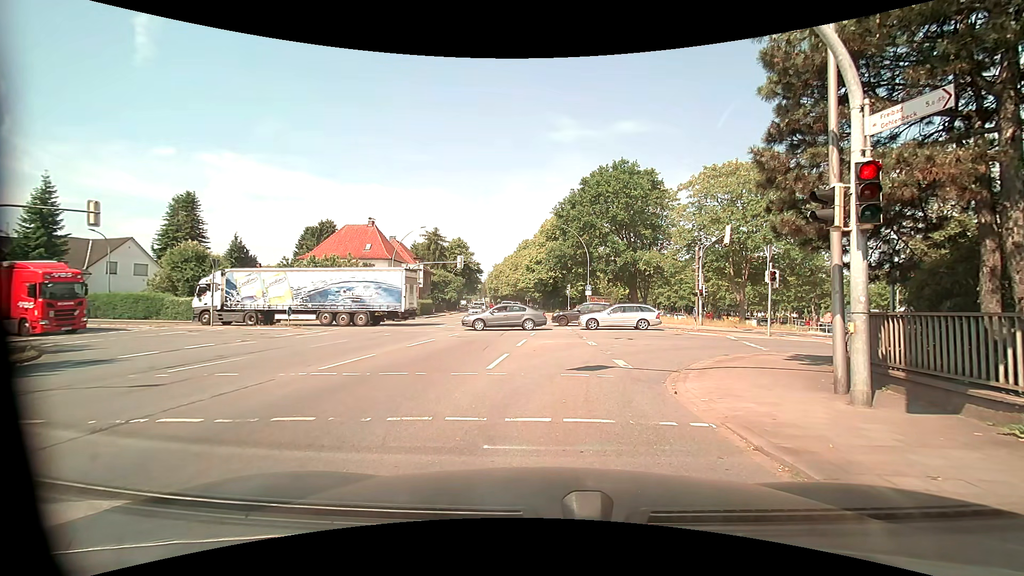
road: primary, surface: asphalt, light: Day
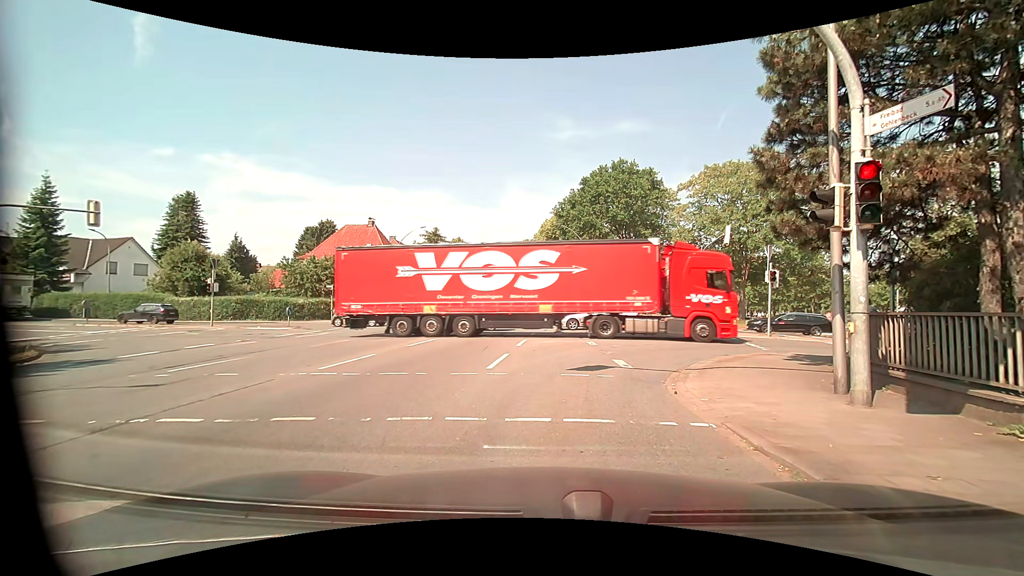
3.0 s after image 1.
(0.0, 0.0) m; 0°
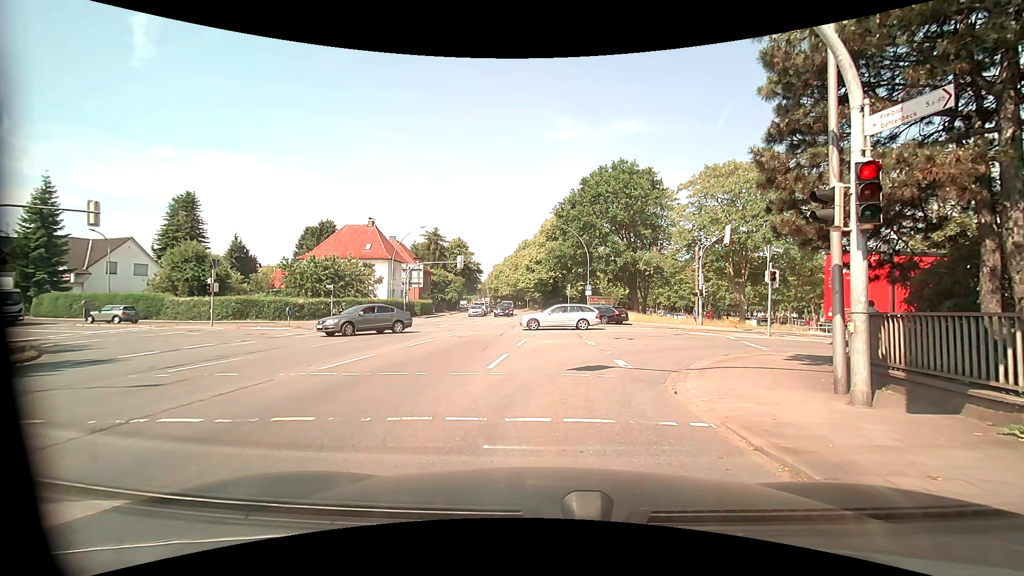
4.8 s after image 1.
(0.0, 0.0) m; 0°
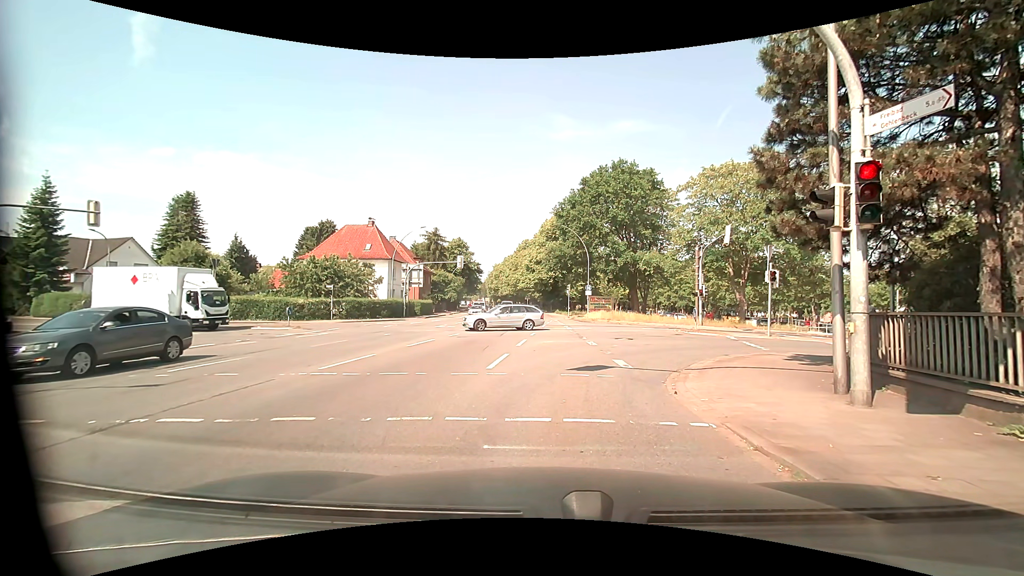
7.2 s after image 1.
(0.0, 0.0) m; 0°
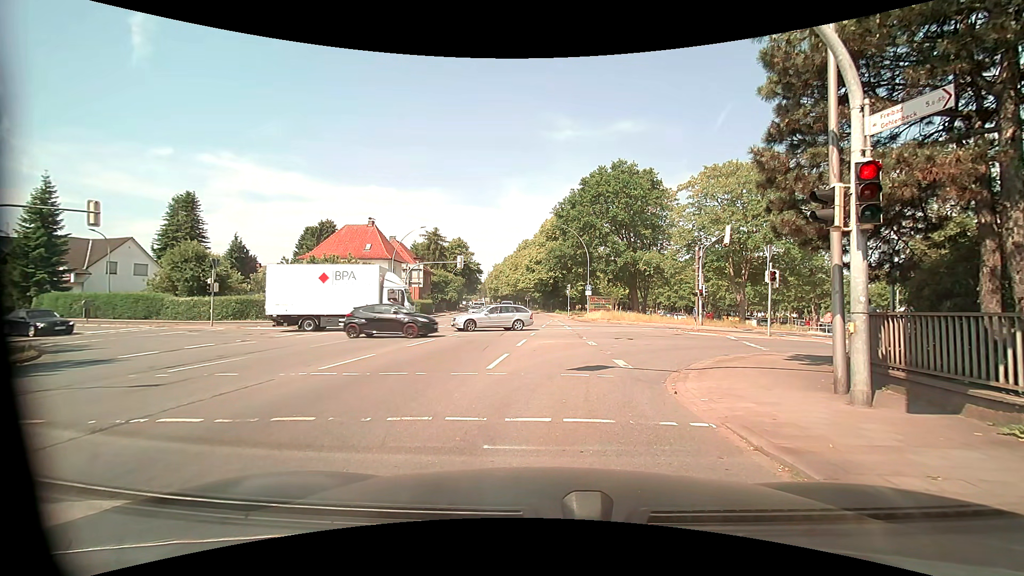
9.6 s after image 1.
(0.0, 0.0) m; 0°
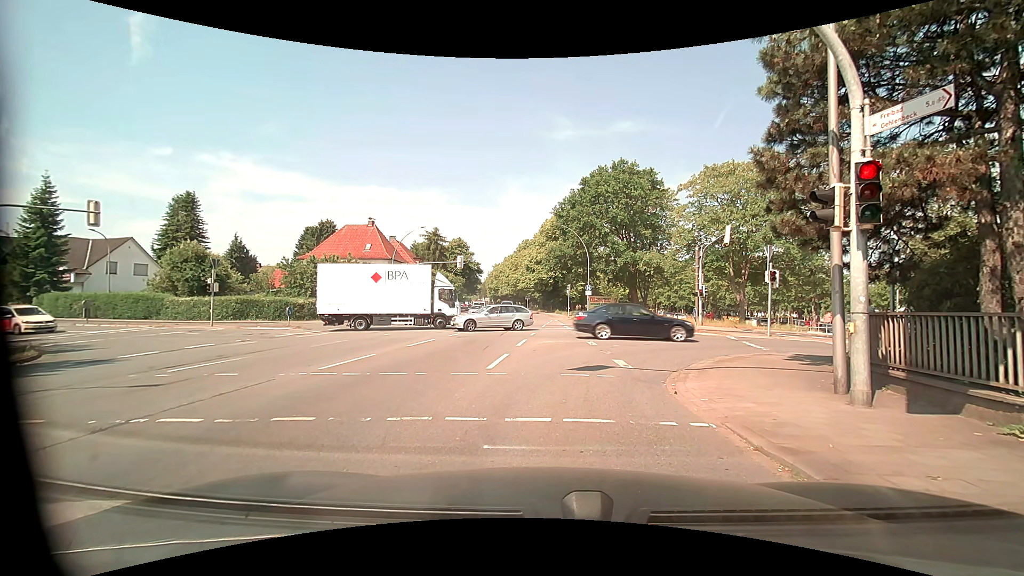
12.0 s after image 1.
(0.0, 0.0) m; 0°
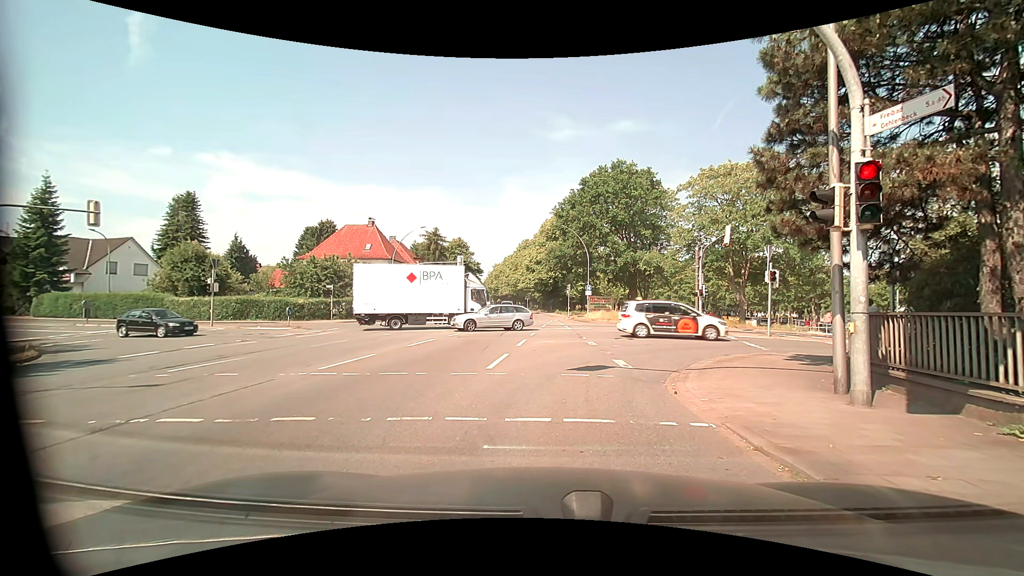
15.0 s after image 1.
(0.0, 0.0) m; 0°
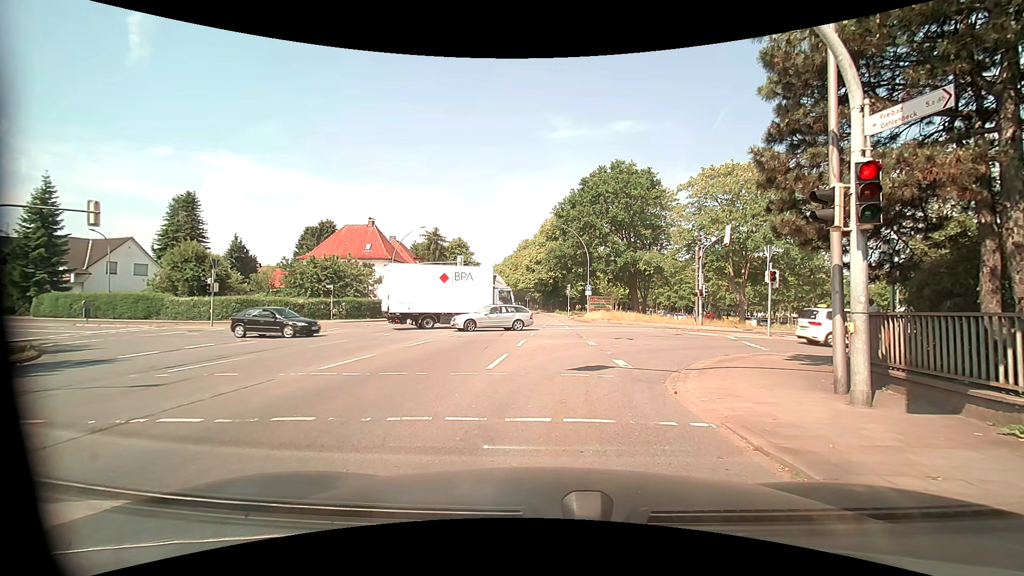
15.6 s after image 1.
(0.0, 0.0) m; 0°
(0, +10) (+4, +19) (+12, +24) (+22, +24) (+32, +24) (+42, +24) (+52, +23) (+62, +22) (+72, +21) (+82, +20) m
